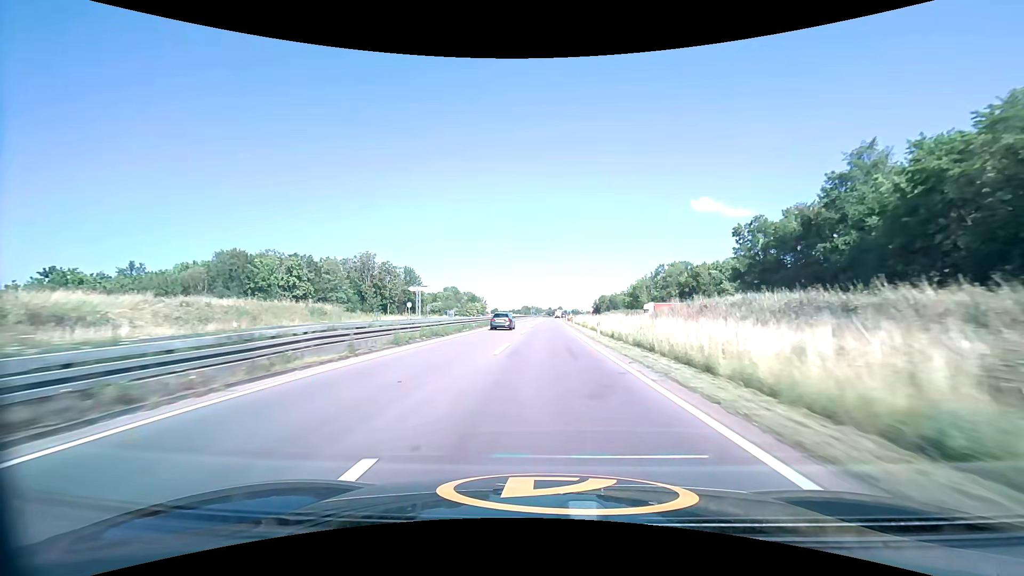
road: trunk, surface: asphalt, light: Day
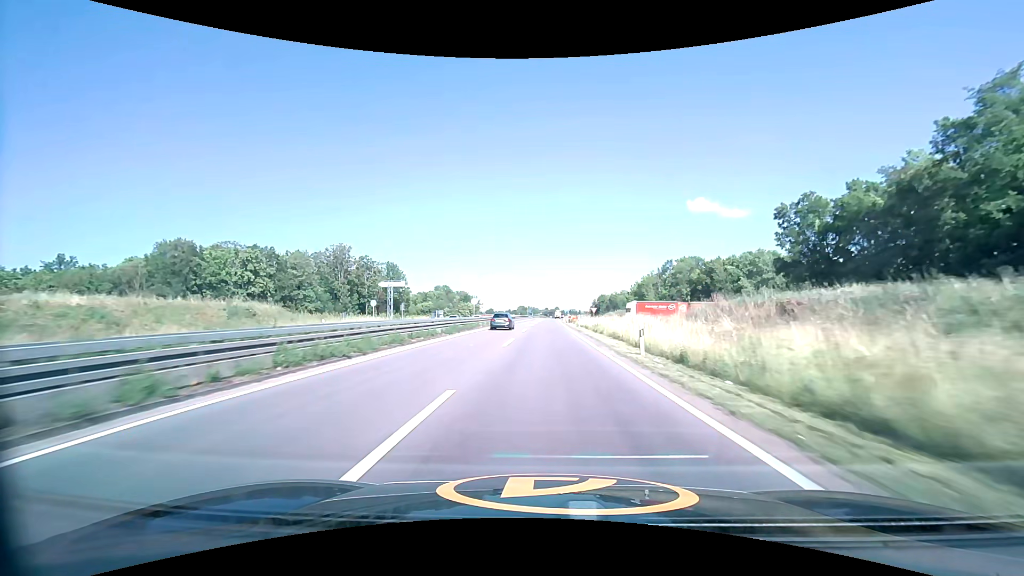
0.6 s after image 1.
(+0.1, +13.8) m; 0°
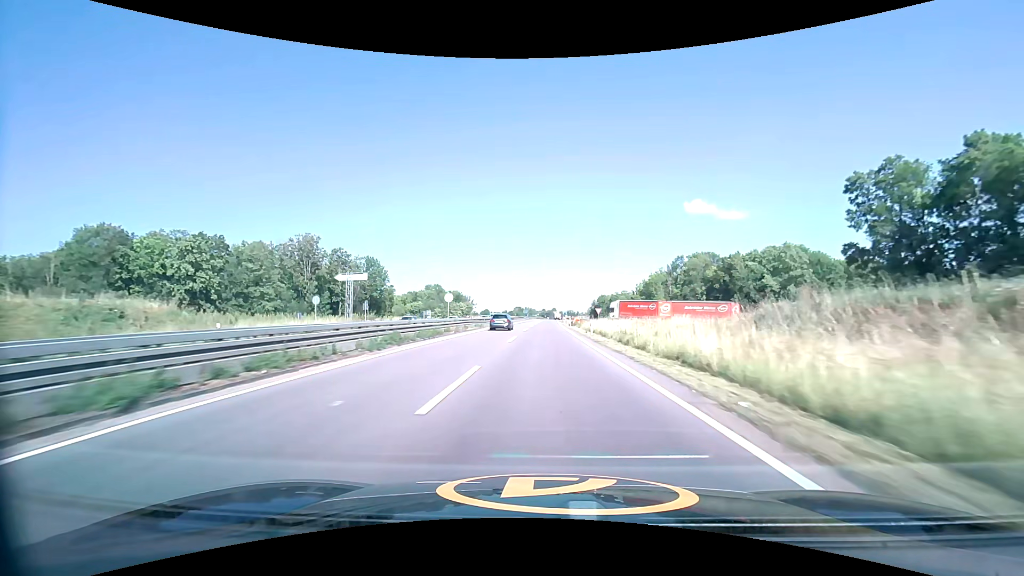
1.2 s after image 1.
(0.0, +13.9) m; 0°
(0, +10) (0, +20) (0, +30) (0, +40) (0, +50) (+1, +60) (+1, +70) (+1, +80) (+1, +90) (+1, +100) m
